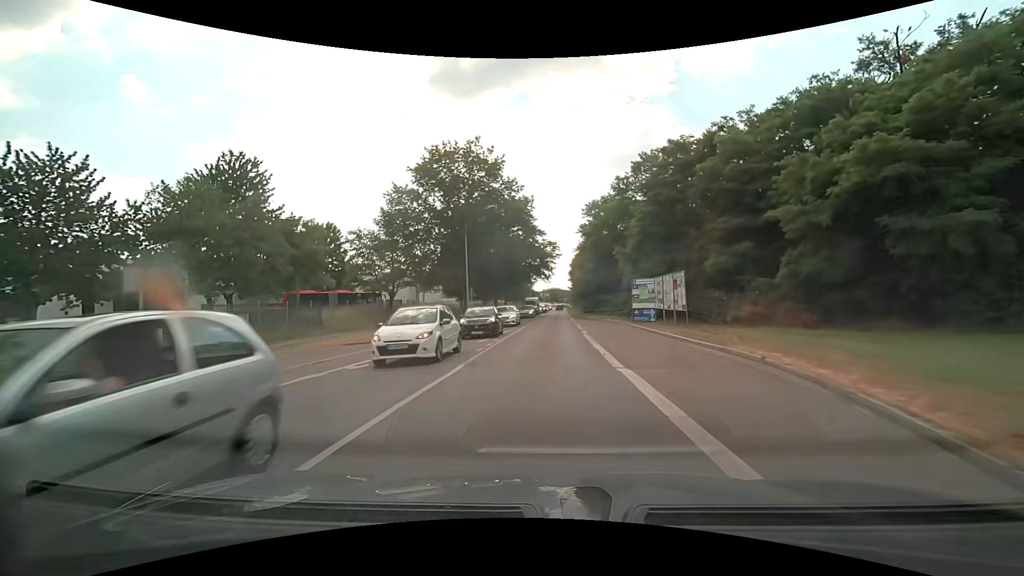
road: secondary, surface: asphalt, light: Day
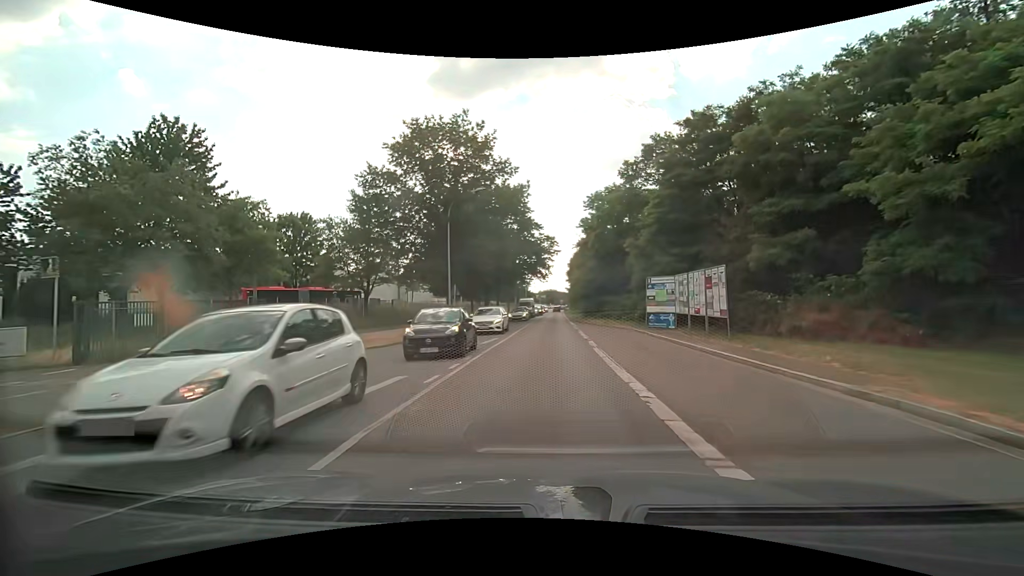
(0.0, +6.2) m; 0°
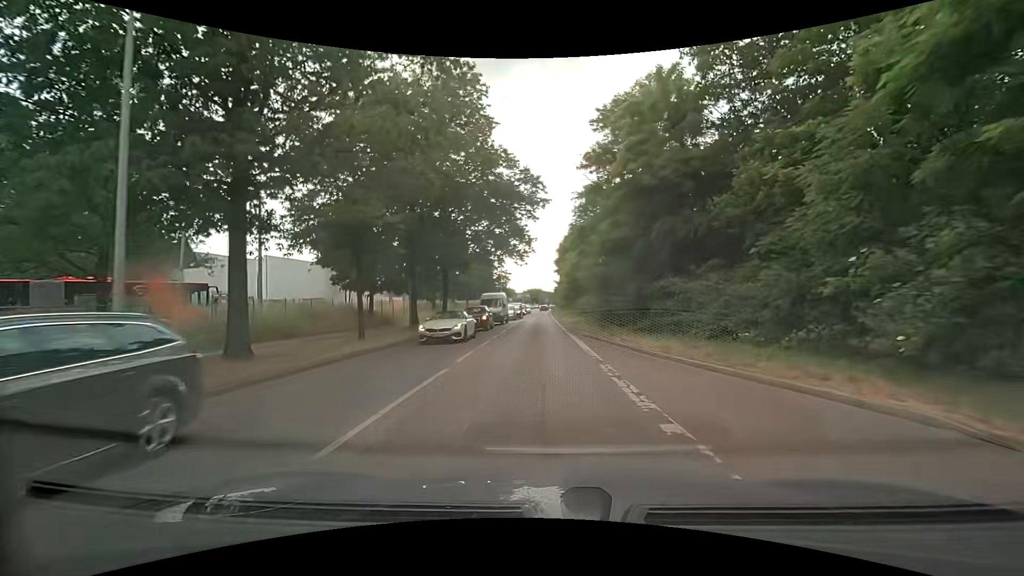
(+0.5, +25.4) m; +2°
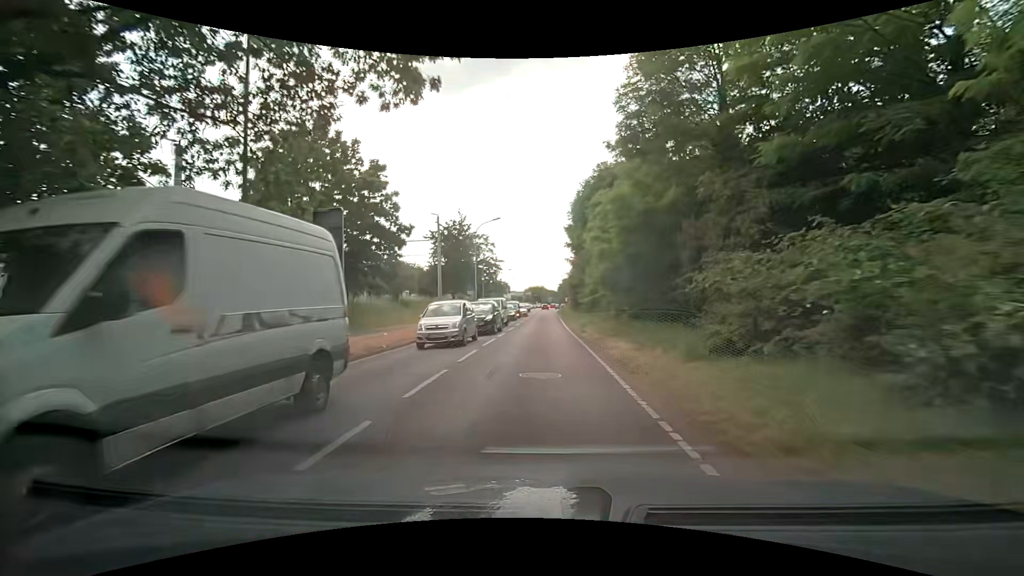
(-0.3, +32.1) m; -1°
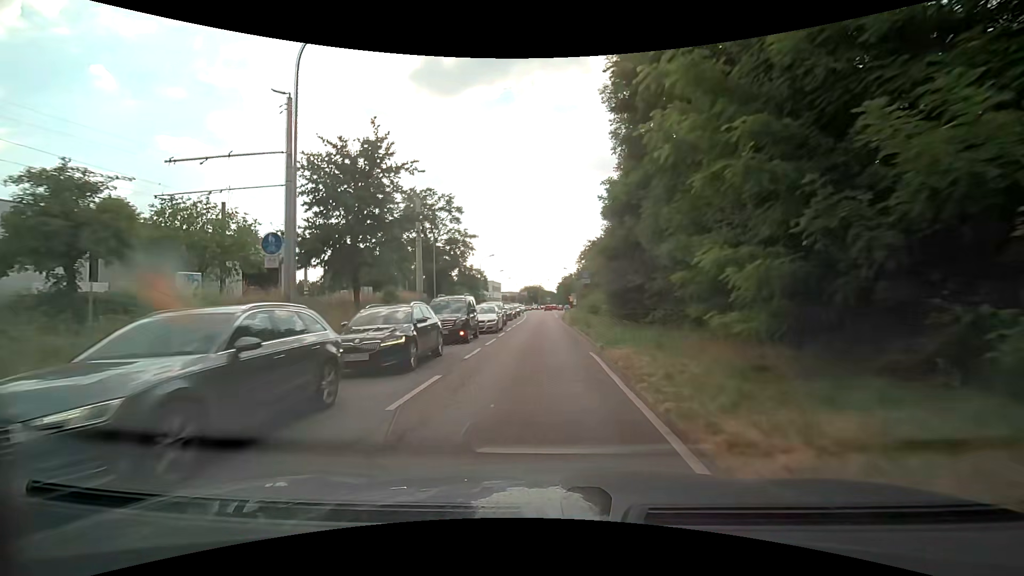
(+0.4, +33.0) m; +1°
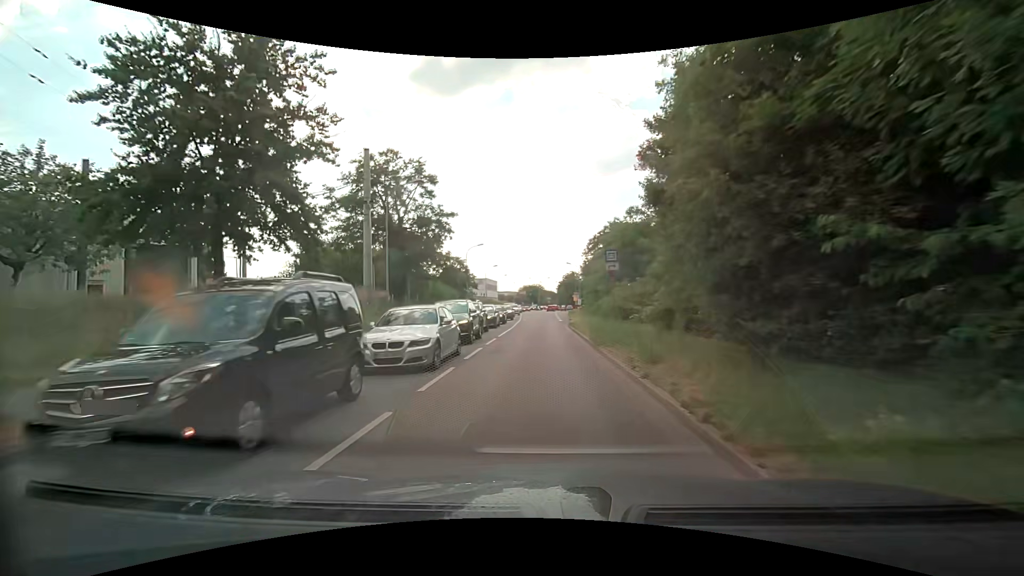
(-0.1, +13.6) m; 0°
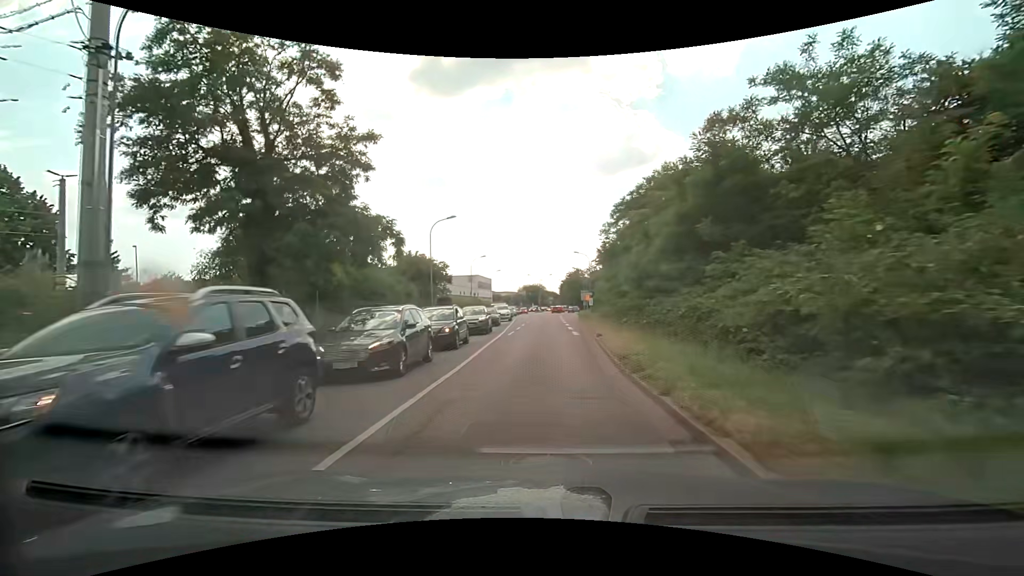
(-0.1, +20.3) m; 0°
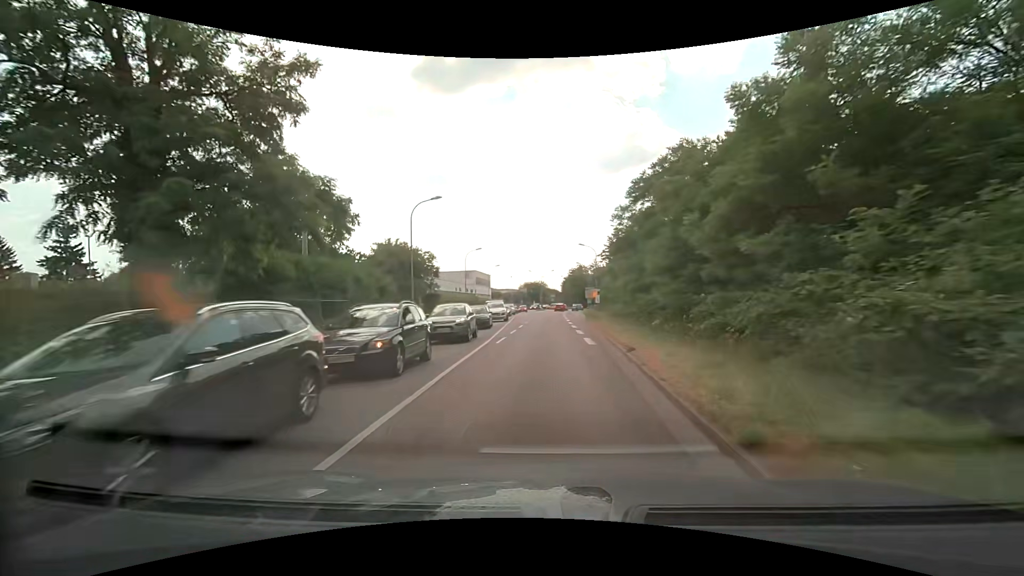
(0.0, +6.7) m; 0°
(0, +10) (0, +20) (0, +30) (0, +40) (+1, +50) (+1, +60) (+1, +70) (+1, +80) (+2, +90) (+3, +100) m
